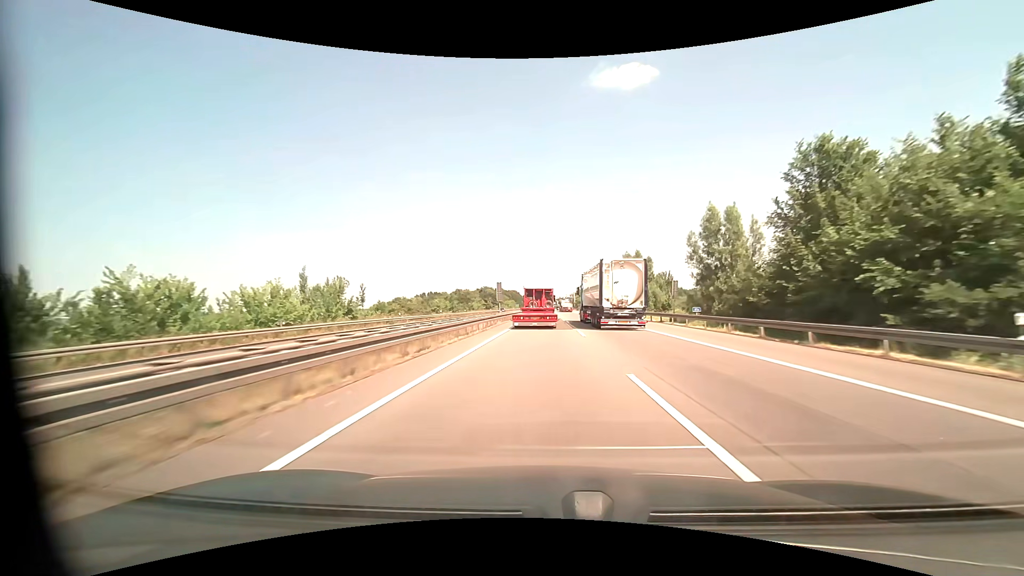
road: motorway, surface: asphalt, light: Day
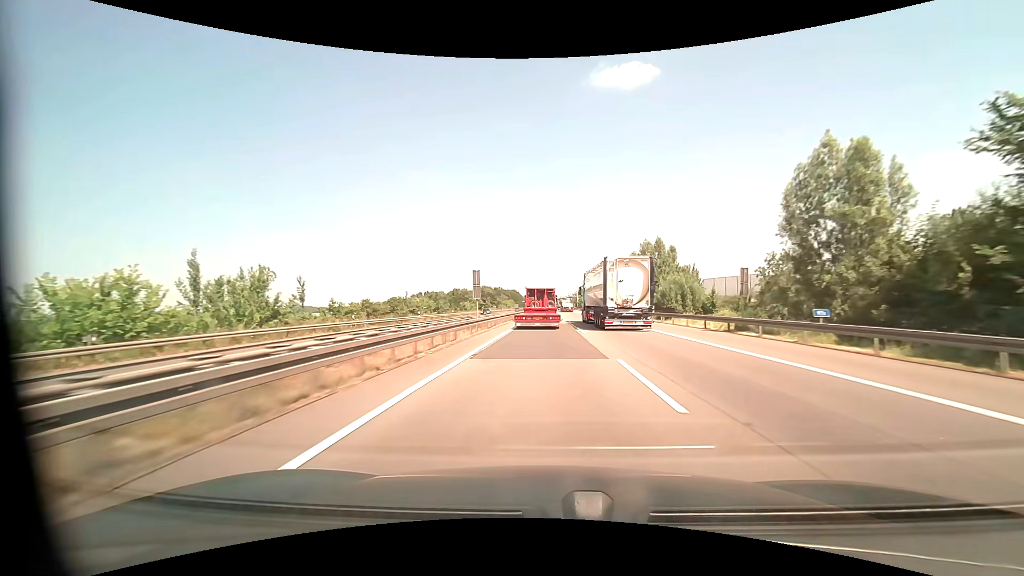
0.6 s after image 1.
(0.0, +15.4) m; 0°
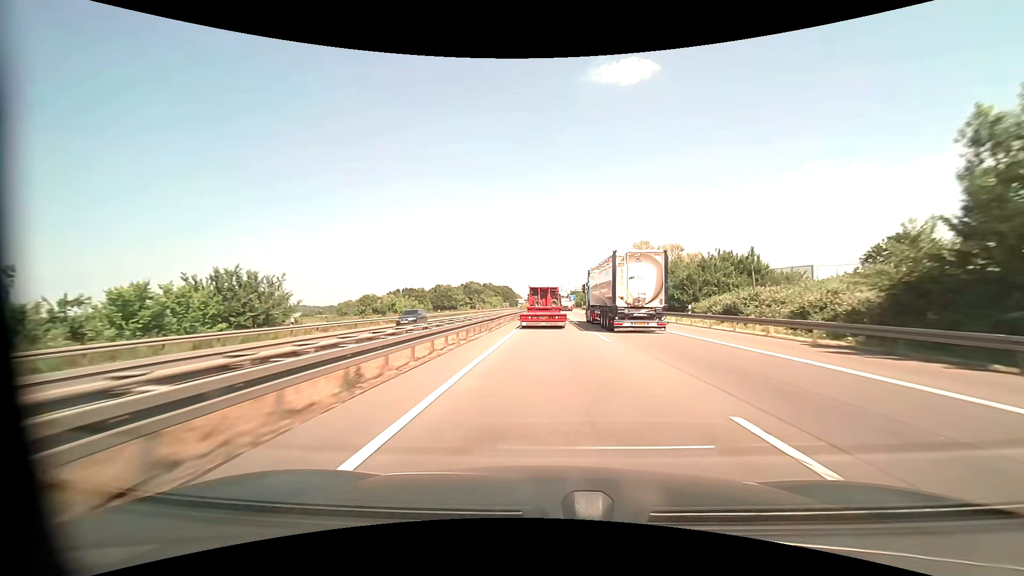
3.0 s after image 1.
(-0.1, +59.9) m; 0°
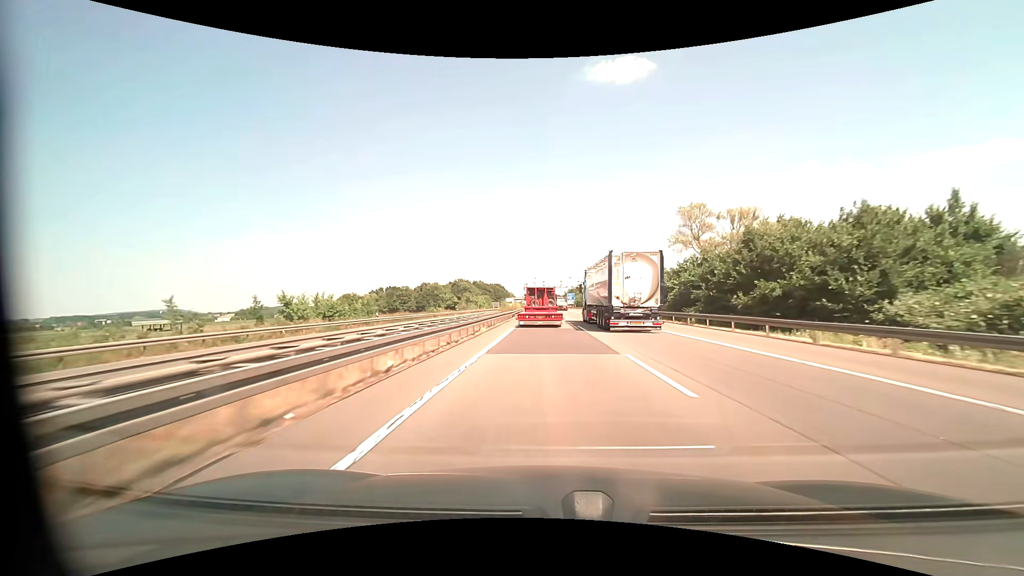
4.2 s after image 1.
(+0.1, +28.6) m; 0°
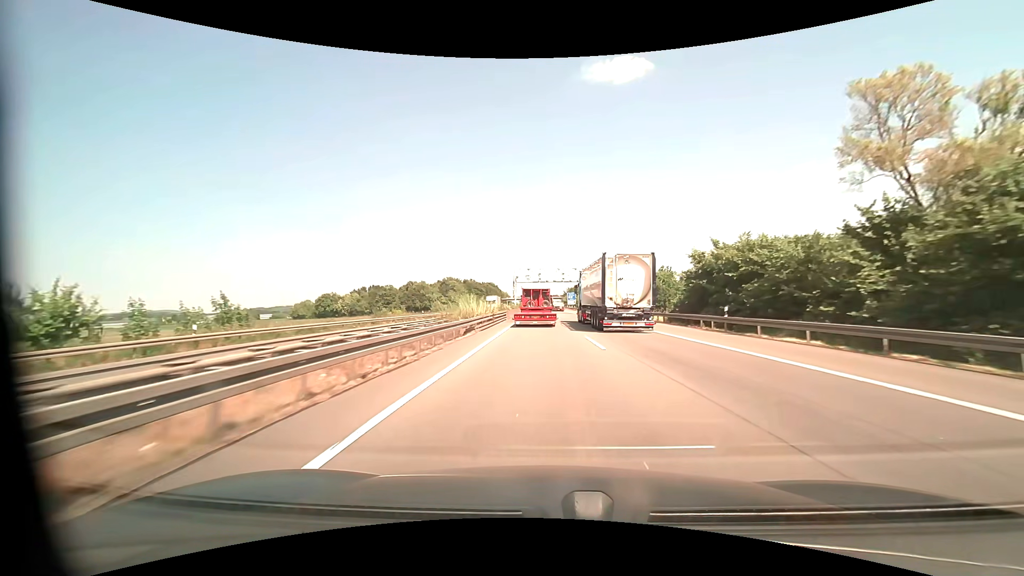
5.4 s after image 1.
(+0.1, +28.1) m; 0°
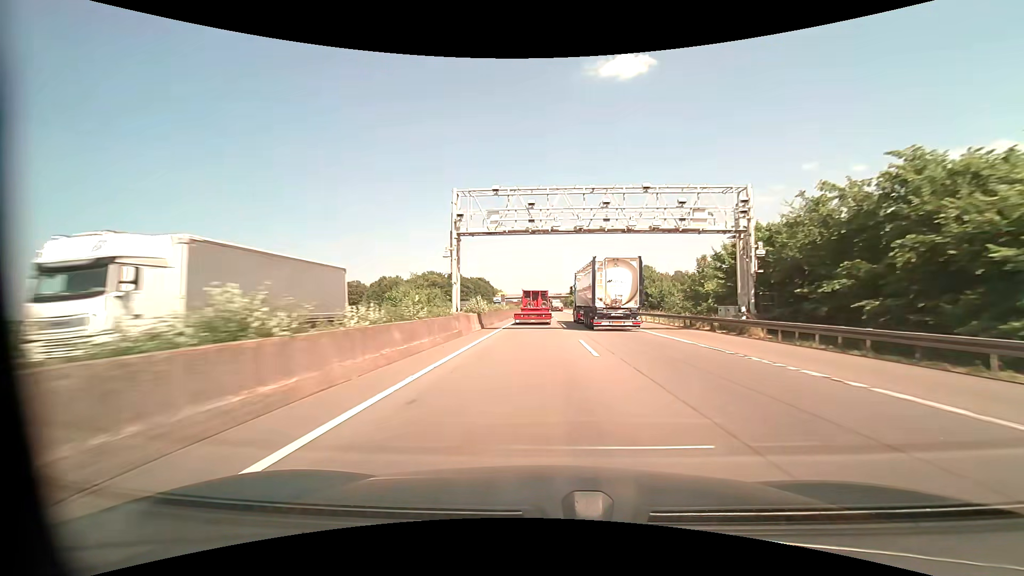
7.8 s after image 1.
(-0.1, +55.8) m; 0°
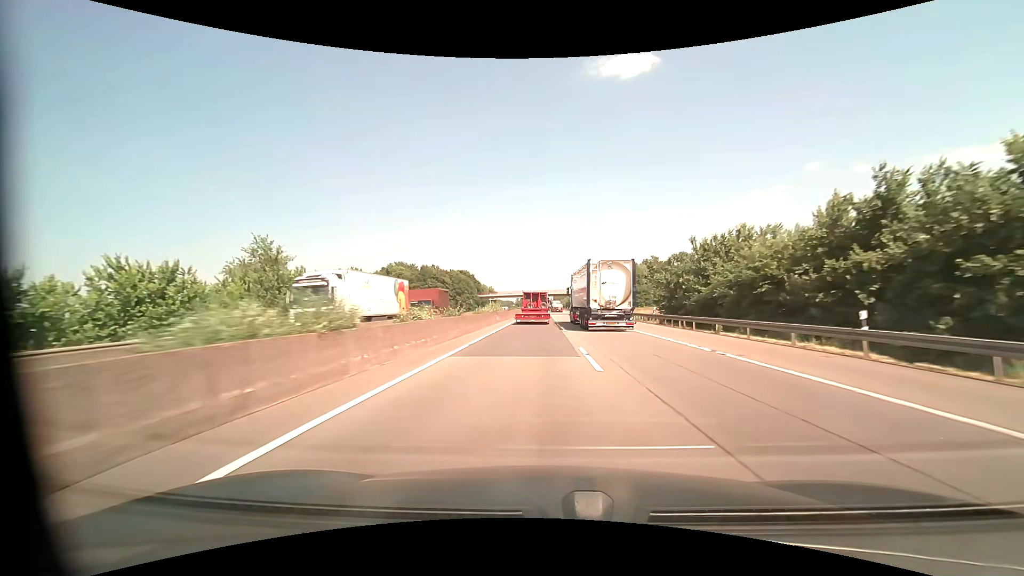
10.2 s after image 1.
(-0.2, +56.8) m; 0°
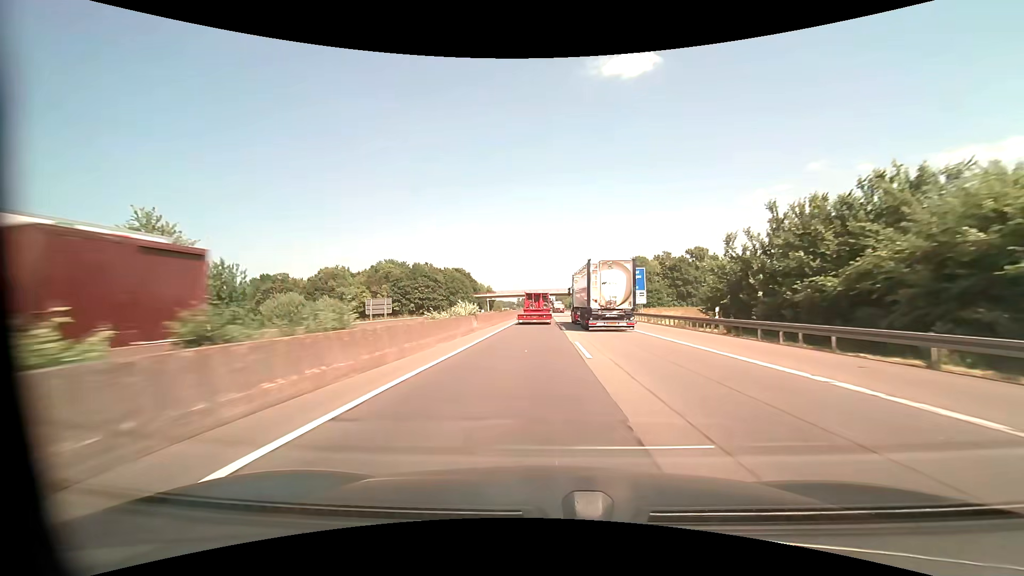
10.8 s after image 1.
(0.0, +14.4) m; 0°
(0, +10) (0, +20) (0, +30) (0, +40) (0, +50) (-1, +60) (-1, +70) (-1, +80) (-1, +90) (-1, +100) m
